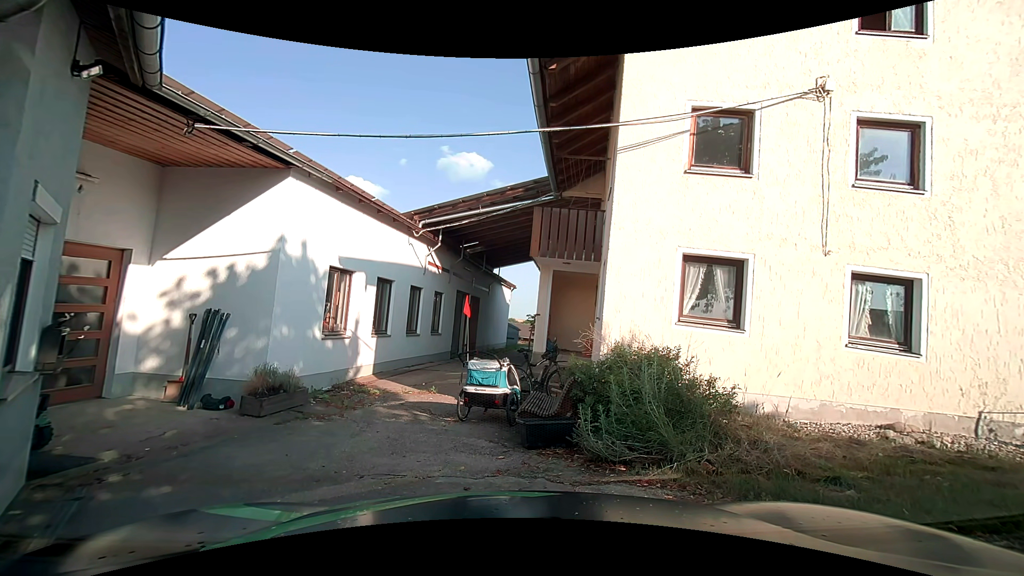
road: unclassified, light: Day
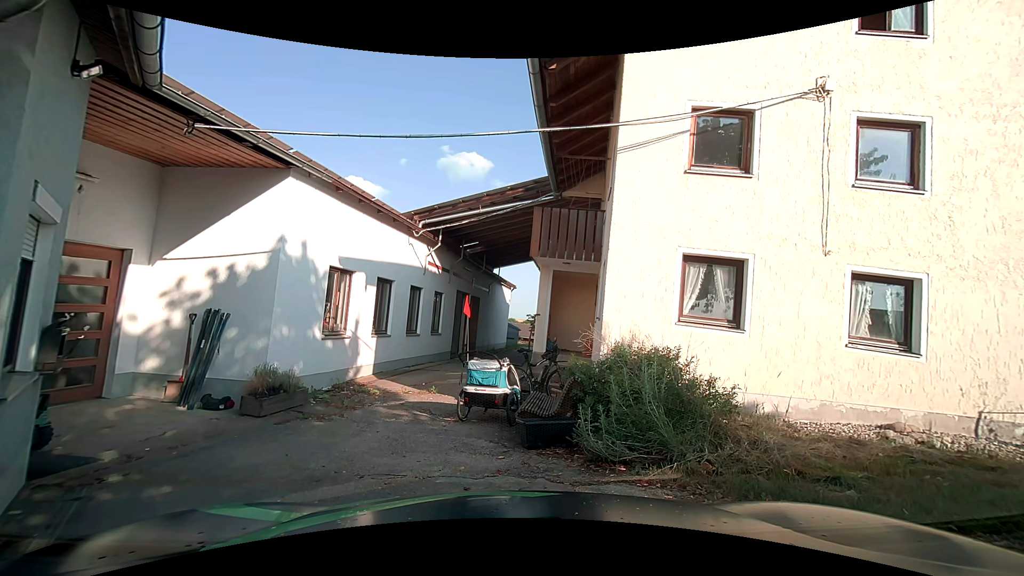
(0.0, 0.0) m; 0°
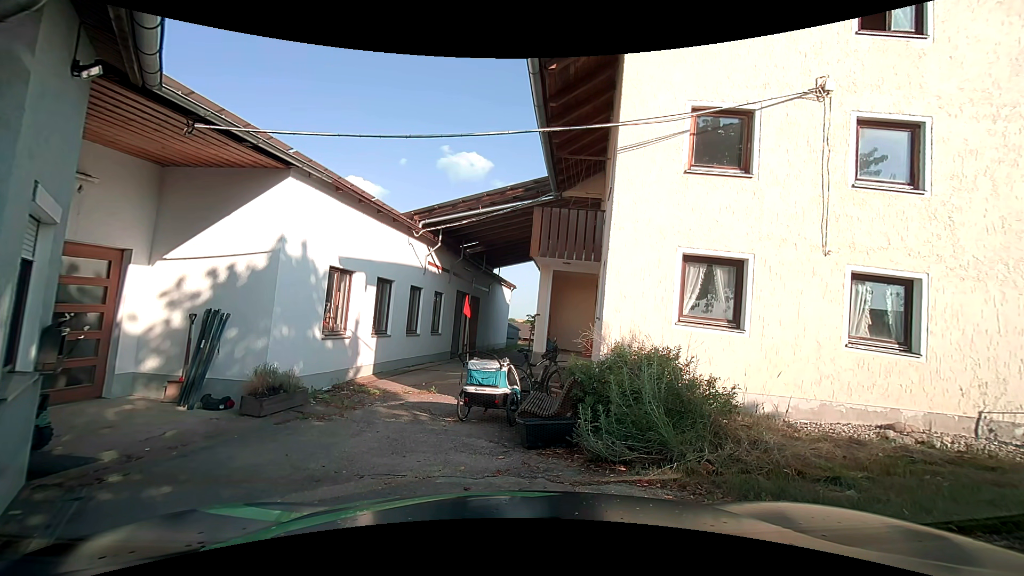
(0.0, 0.0) m; 0°
